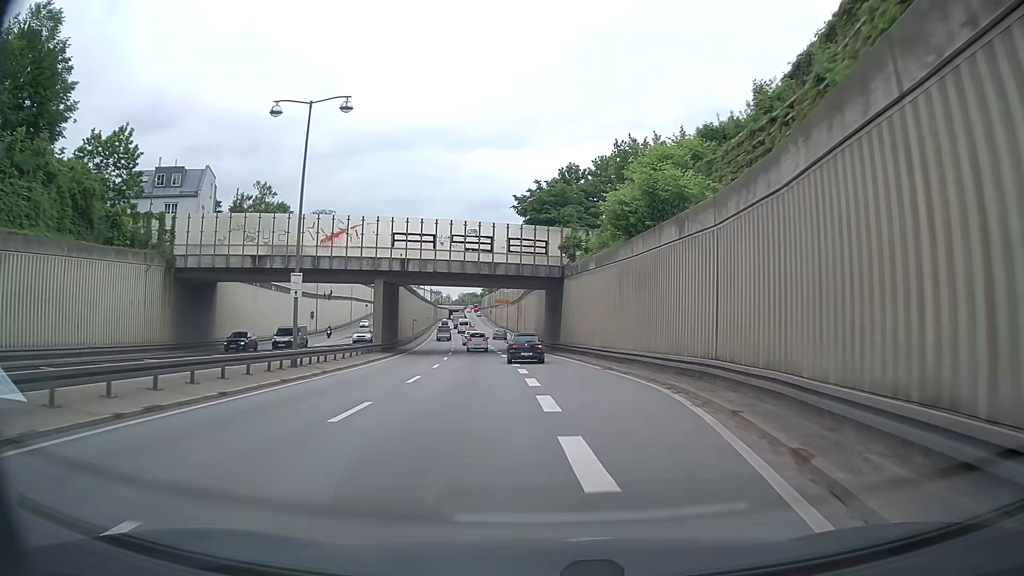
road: trunk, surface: asphalt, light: Day
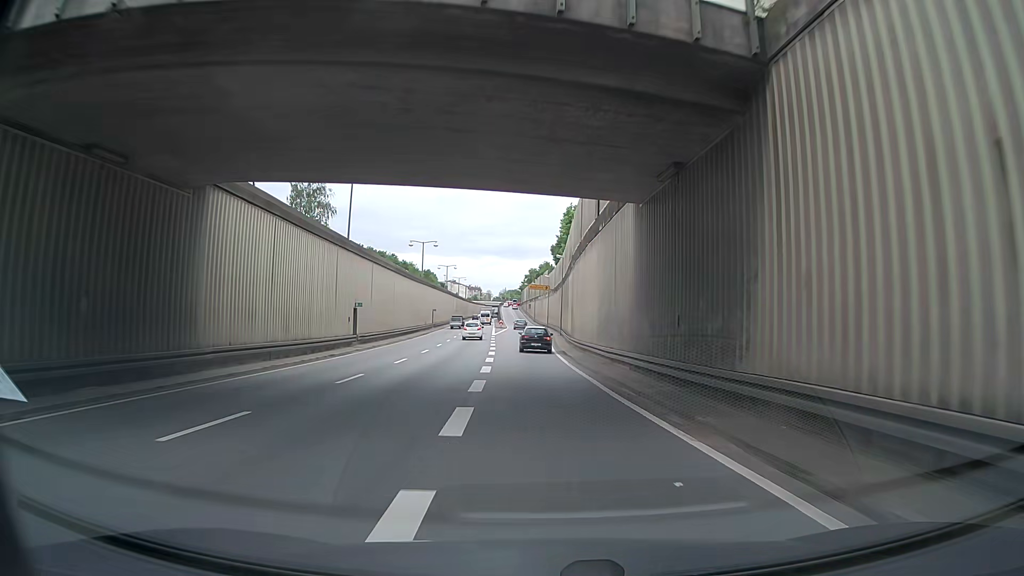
(-1.8, +39.0) m; -5°
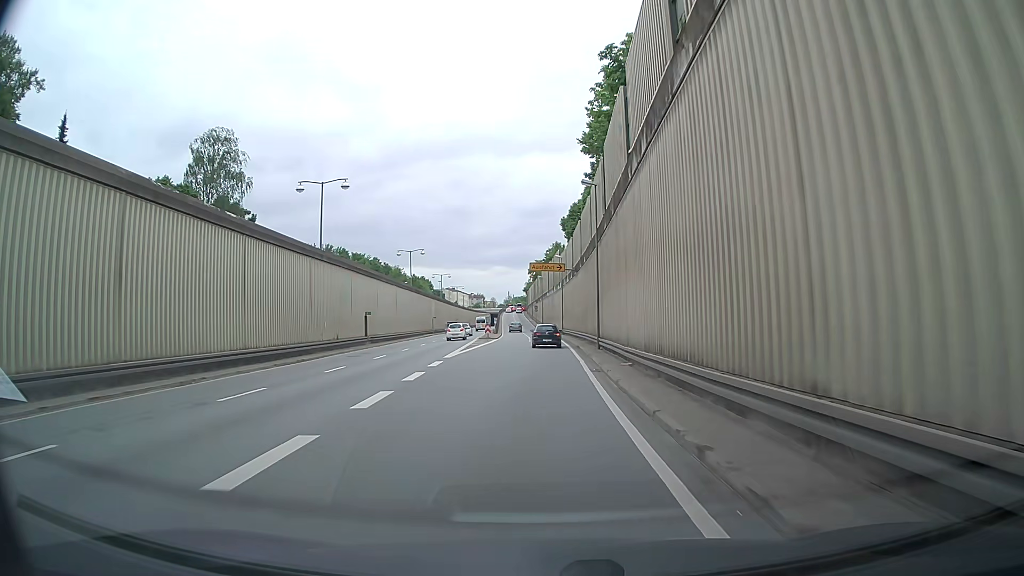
(-0.3, +39.3) m; 0°
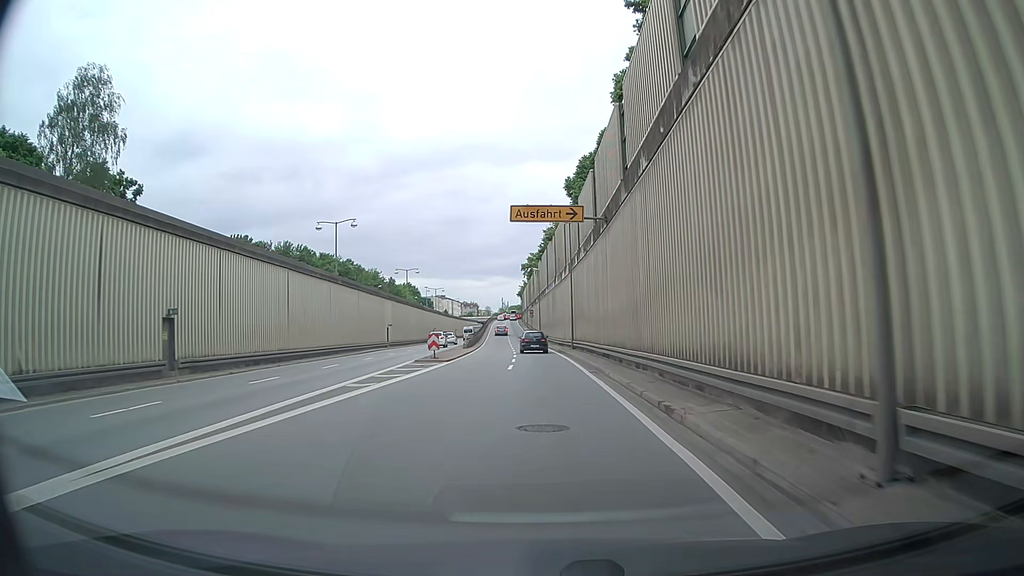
(+0.3, +29.4) m; +1°
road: trunk_link
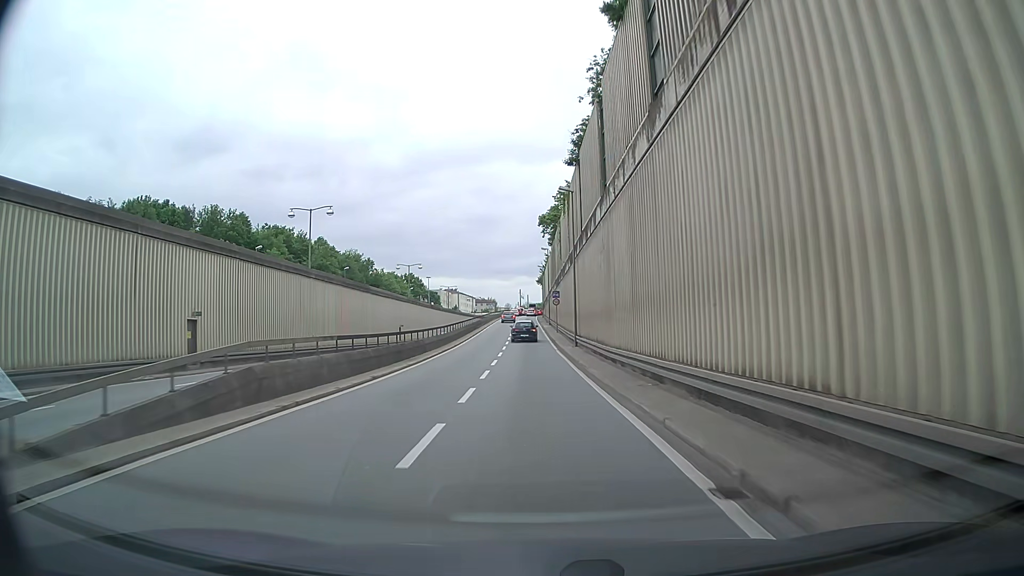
(-1.5, +47.5) m; -3°
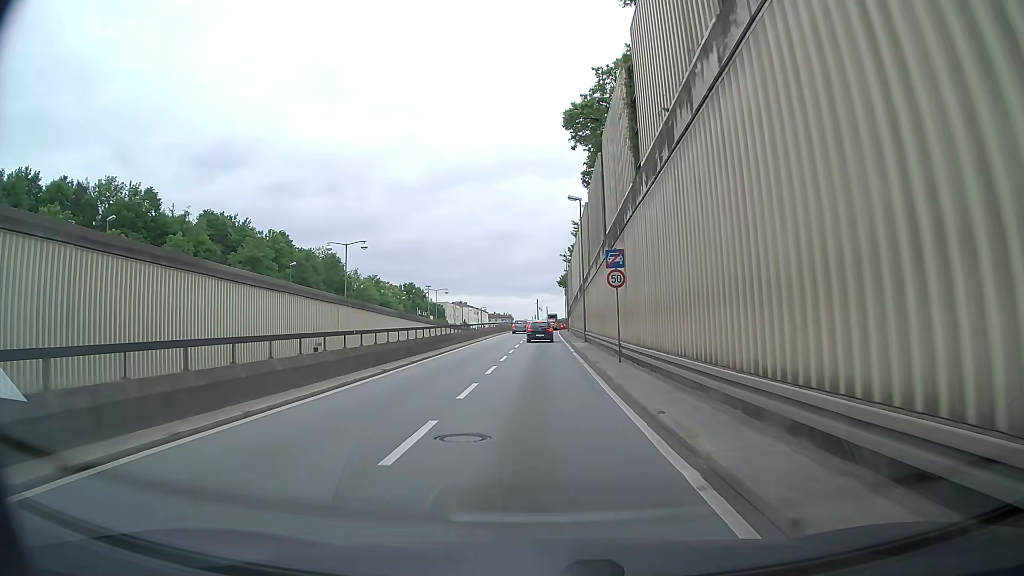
(-0.4, +35.9) m; -1°
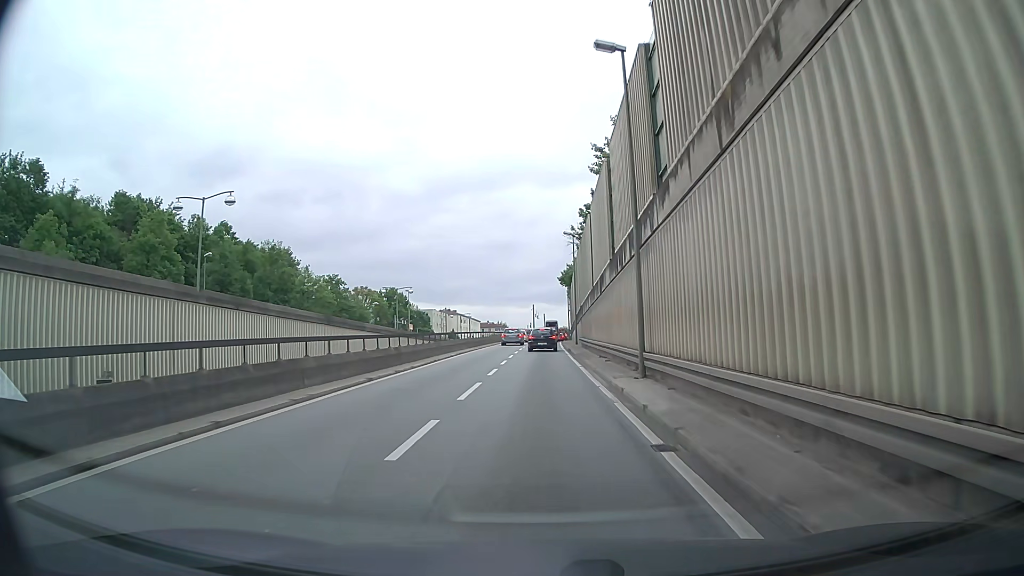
(+0.2, +23.3) m; 0°
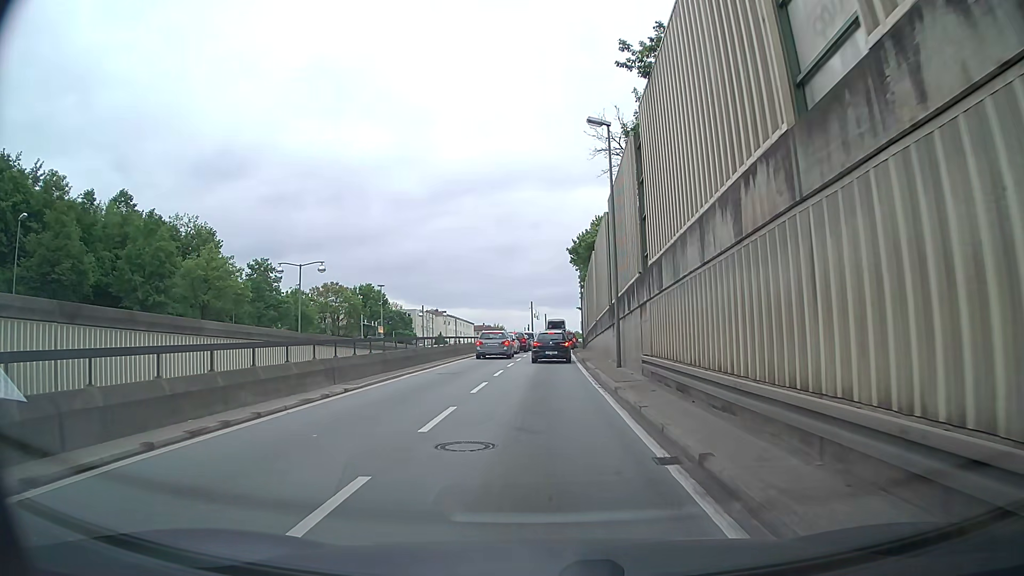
(-0.1, +28.3) m; 0°
